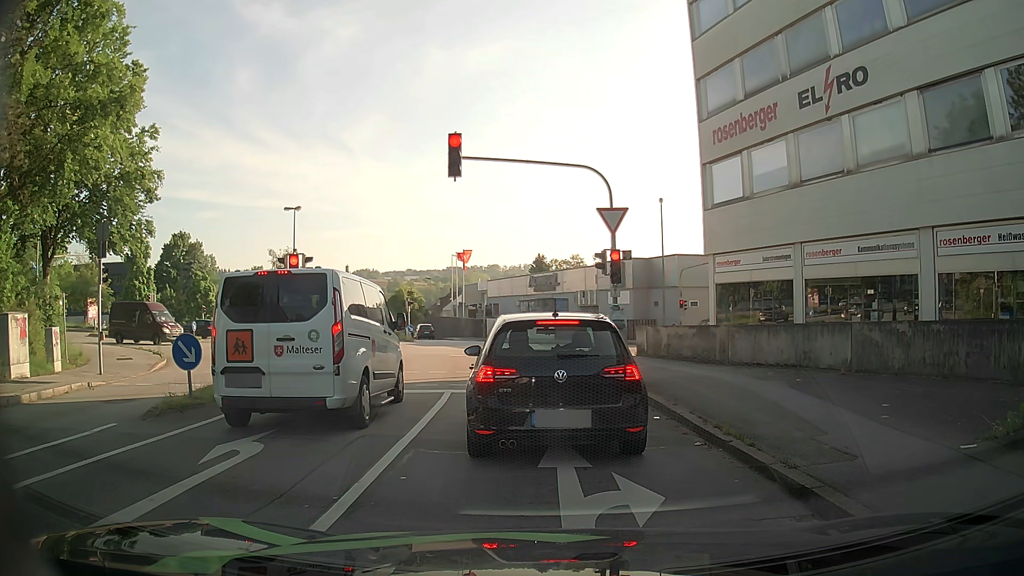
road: tertiary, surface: asphalt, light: Day
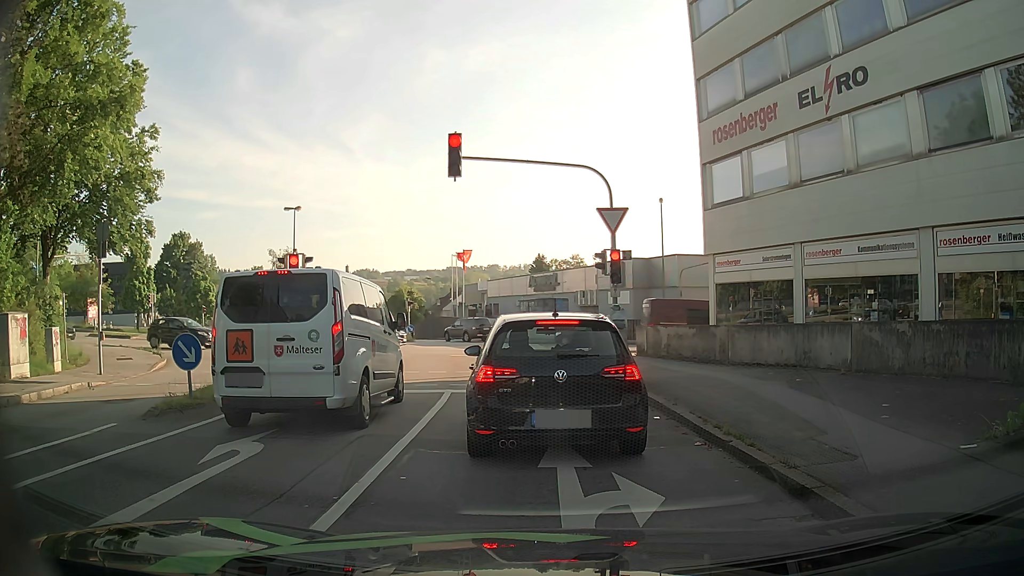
(0.0, 0.0) m; 0°
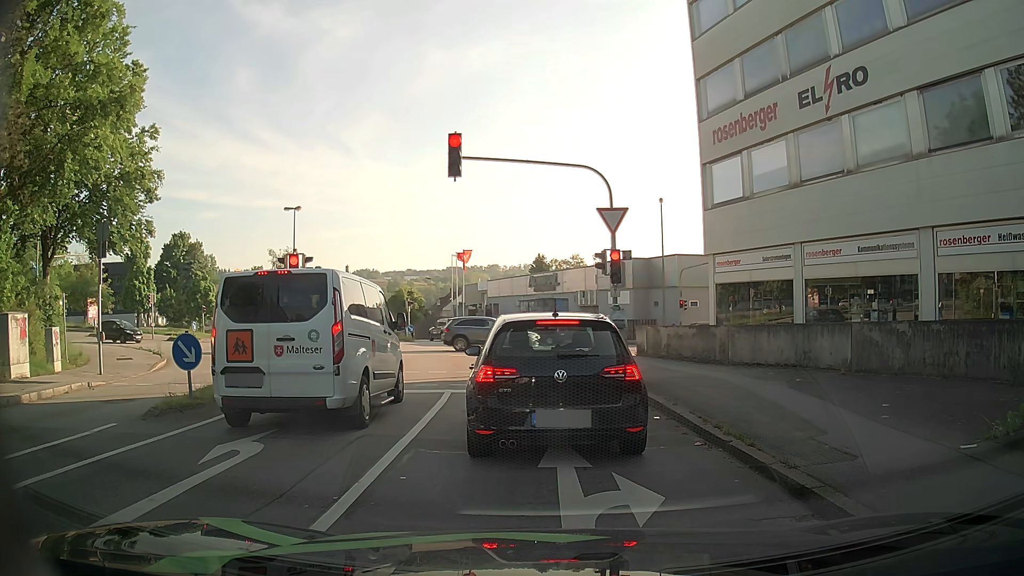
(0.0, 0.0) m; 0°
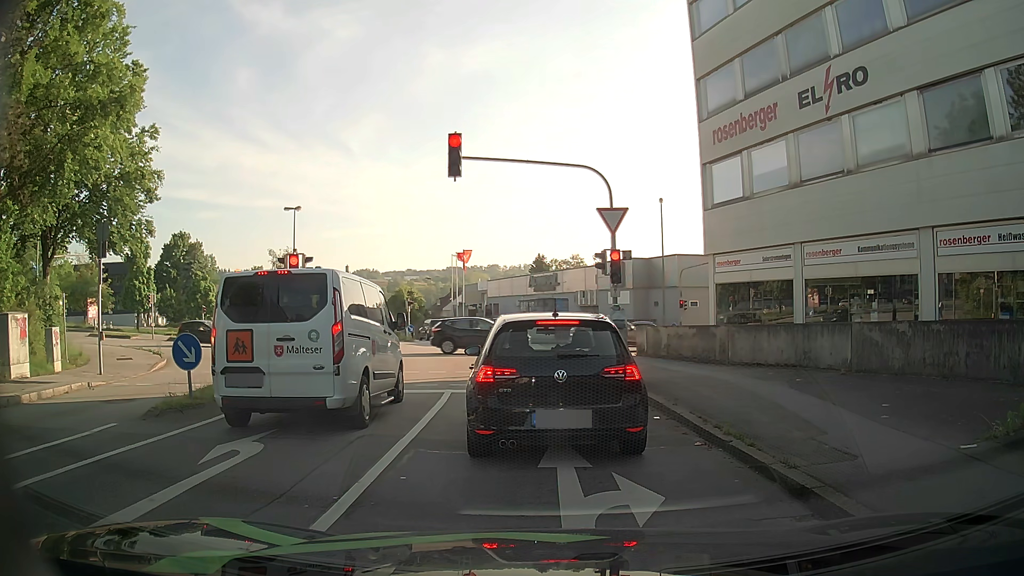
(0.0, 0.0) m; 0°
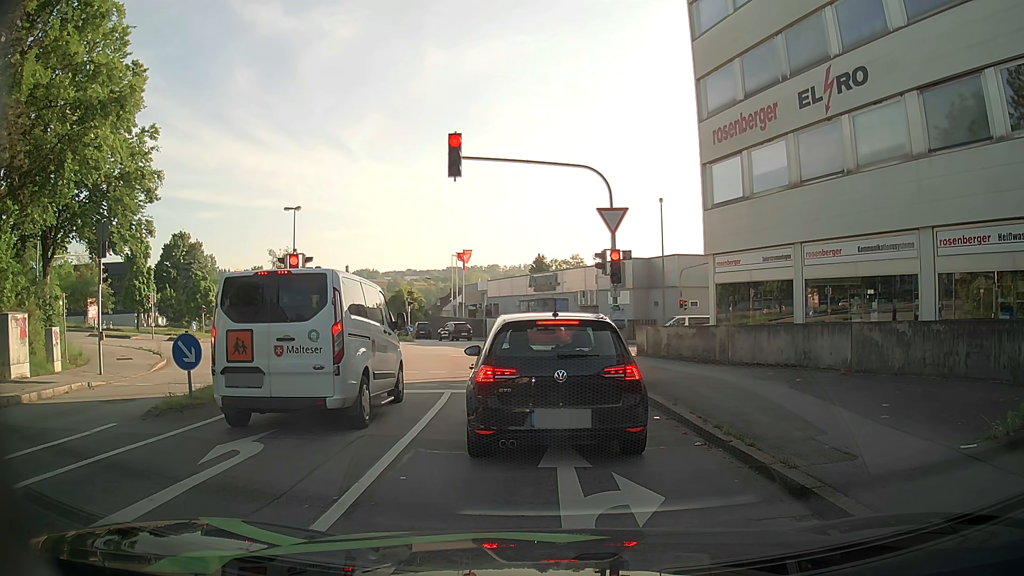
(0.0, 0.0) m; 0°
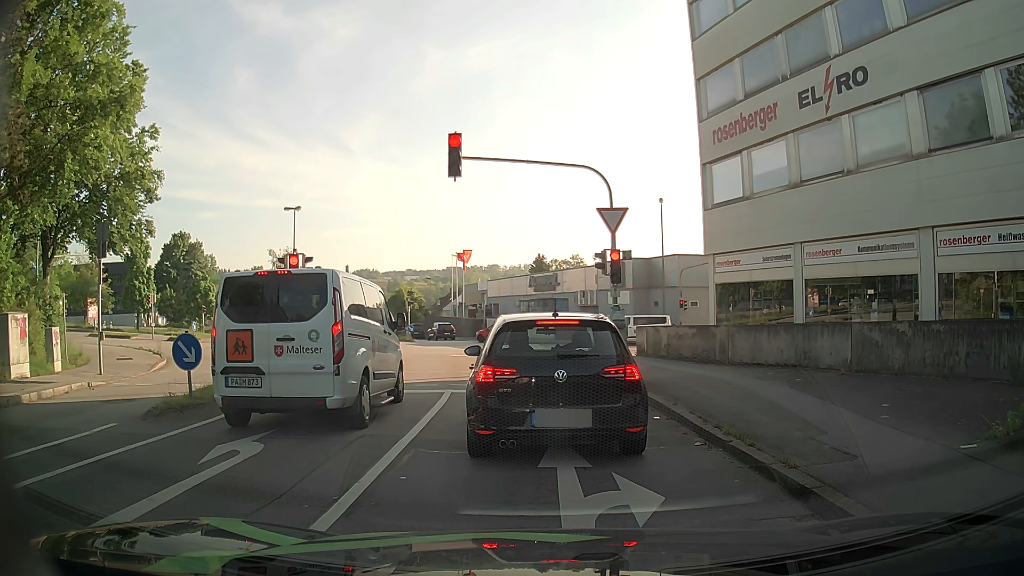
(0.0, 0.0) m; 0°
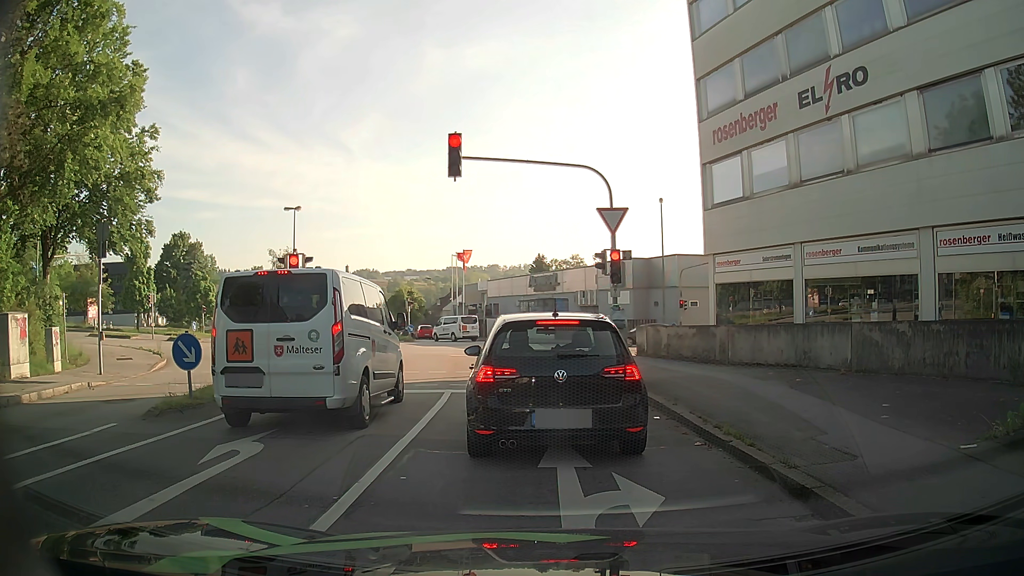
(0.0, 0.0) m; 0°
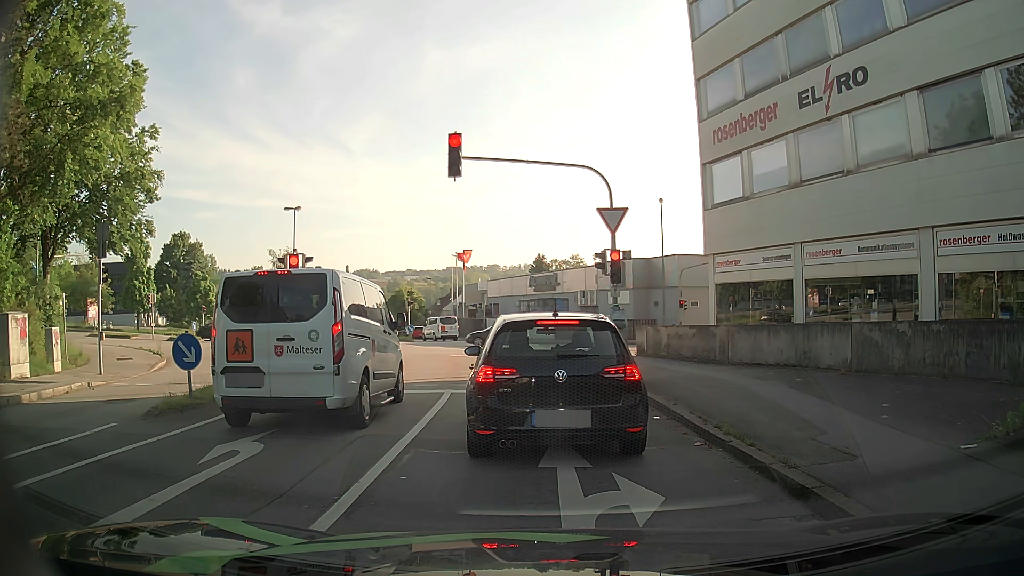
(0.0, 0.0) m; 0°
